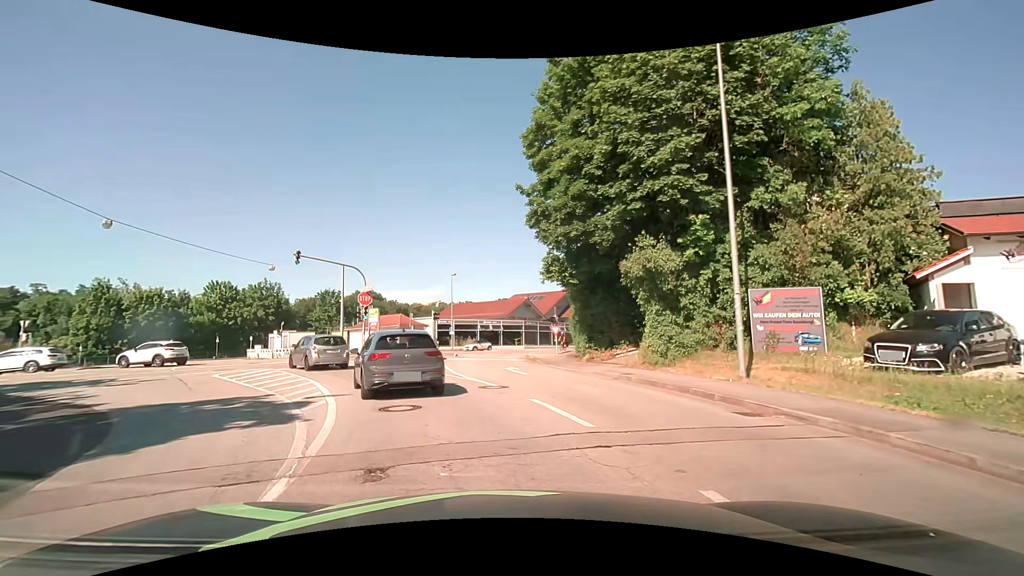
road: tertiary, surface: asphalt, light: Day
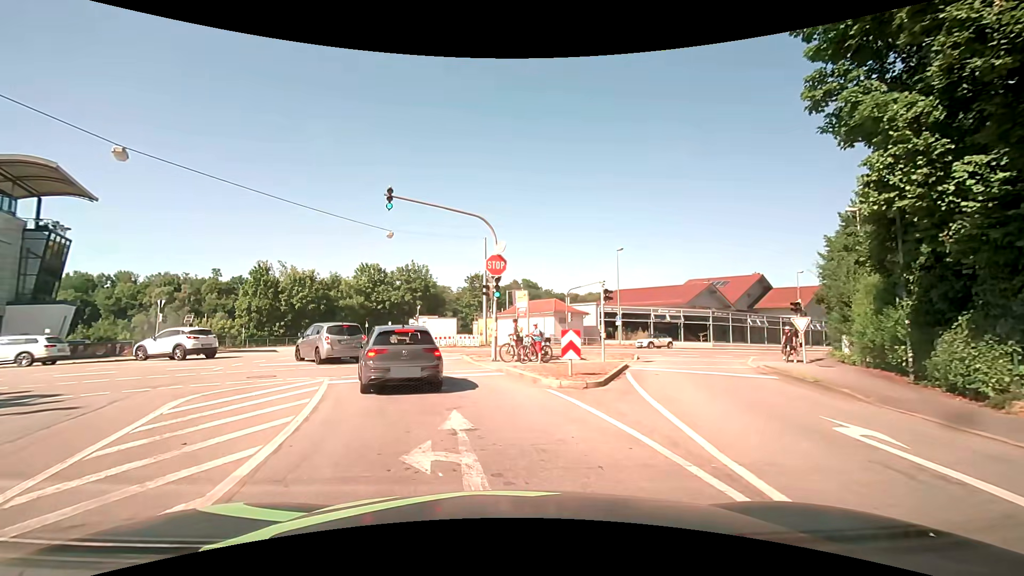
(-2.2, +13.0) m; -19°
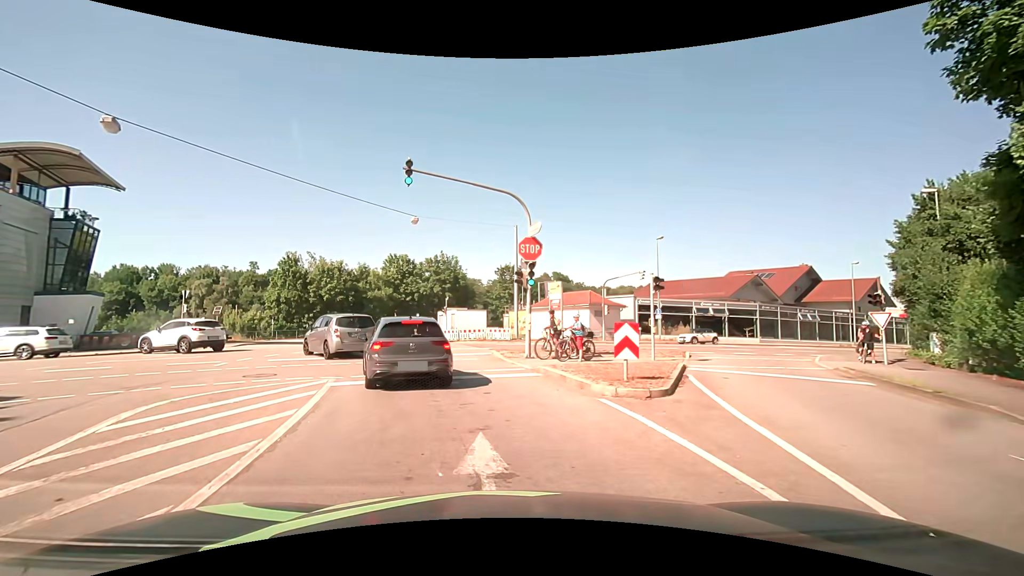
(-0.1, +2.4) m; -4°
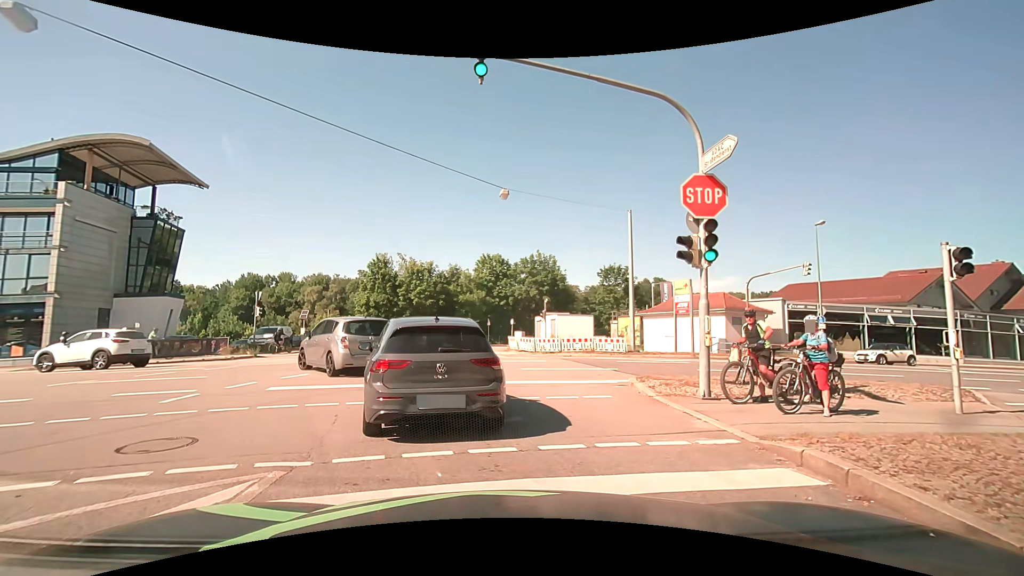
(-0.6, +7.4) m; -9°
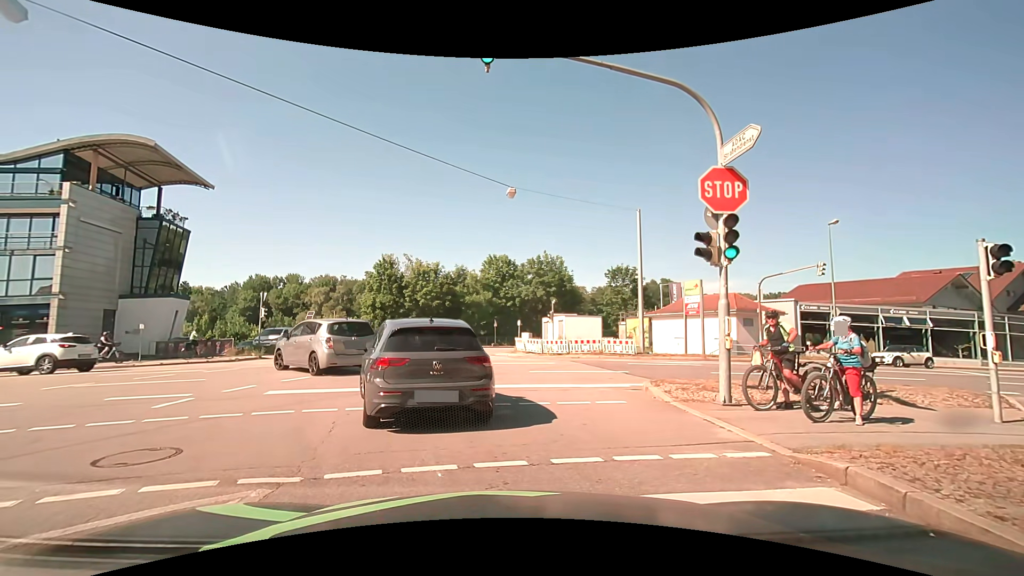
(0.0, +0.5) m; 0°
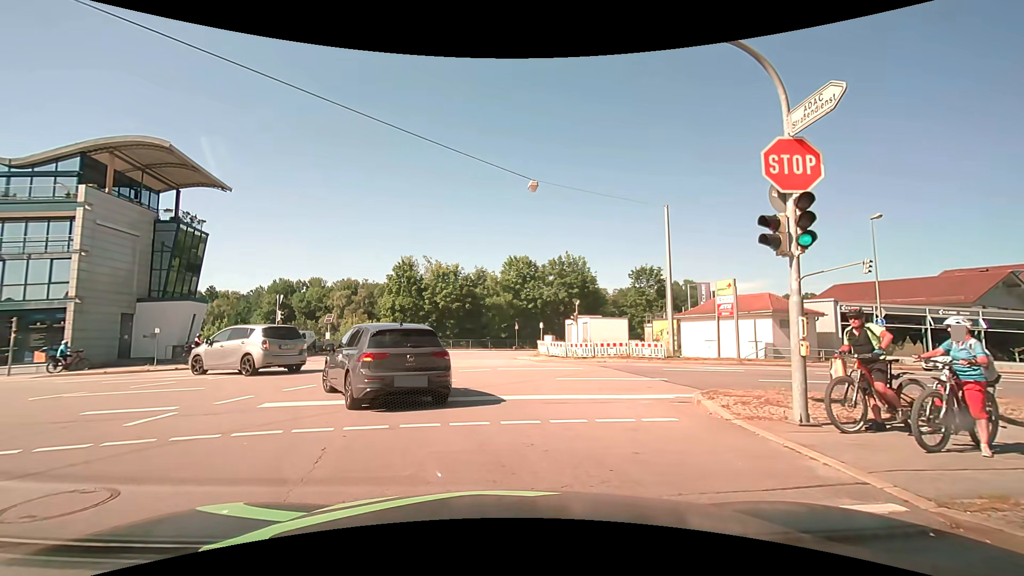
(0.0, +1.5) m; -3°
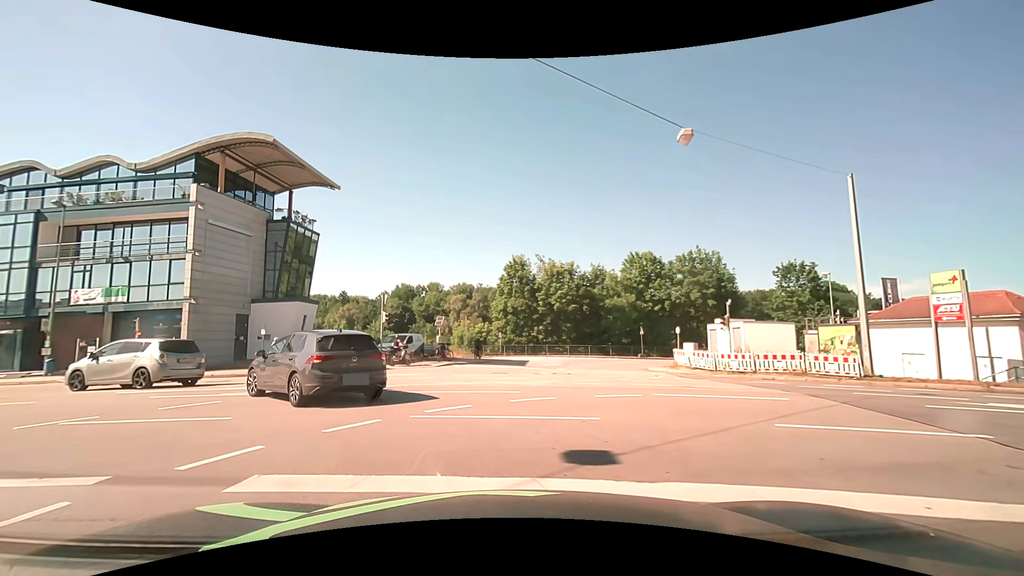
(-0.7, +5.5) m; -15°
(-2, +10) (-9, +17) (-18, +21) (-28, +22) (-38, +23) (-48, +24) (-58, +25) (-68, +27) (-78, +28) (-88, +29) m
